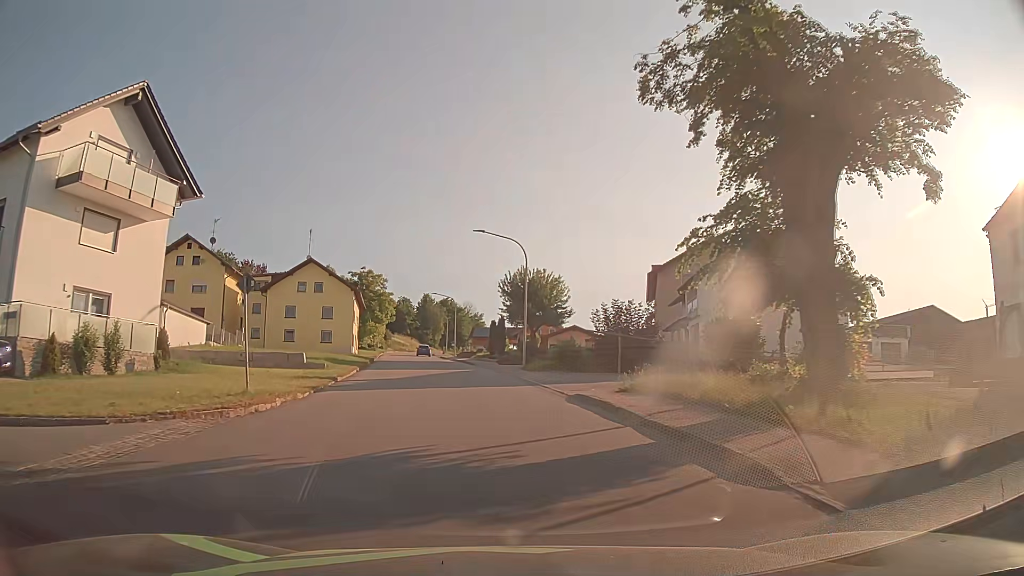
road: tertiary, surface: asphalt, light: Day
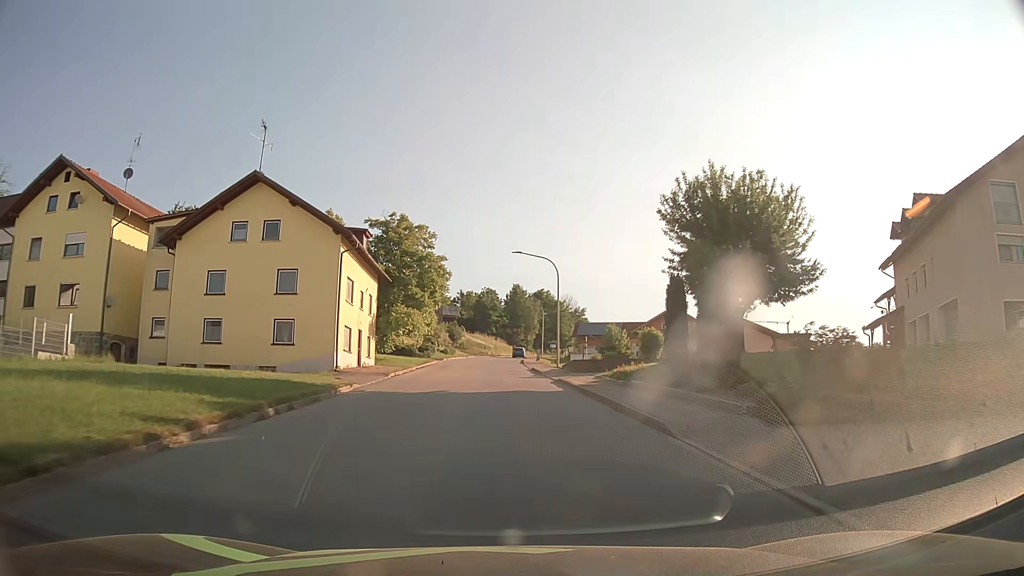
(-3.2, +35.7) m; -8°
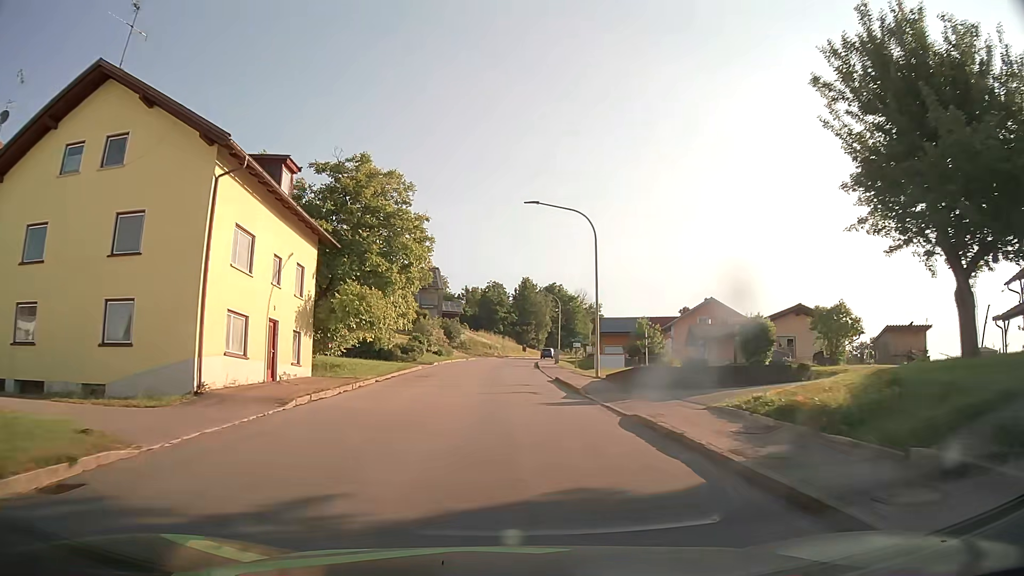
(-0.2, +14.9) m; -1°
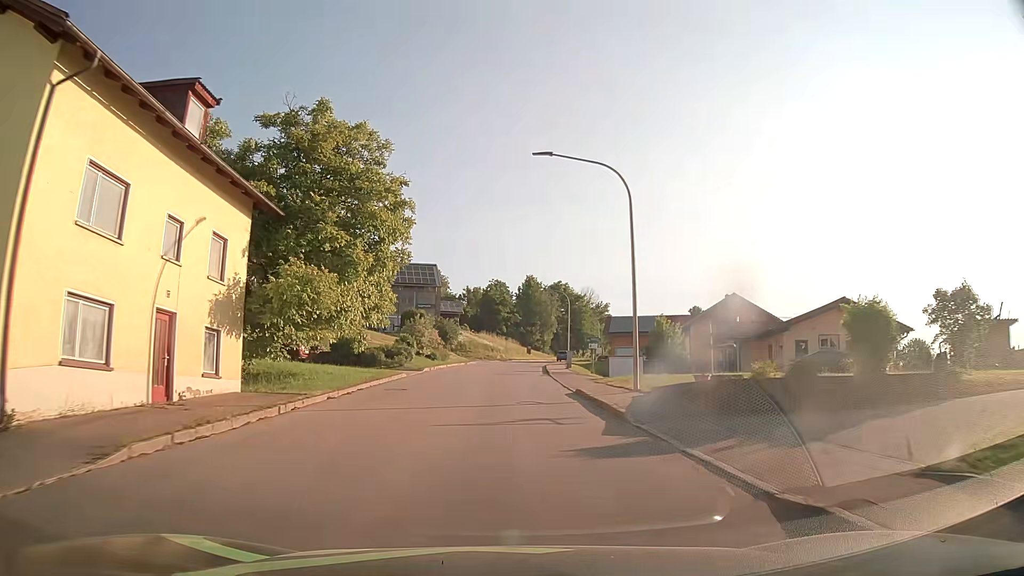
(0.0, +7.5) m; 0°
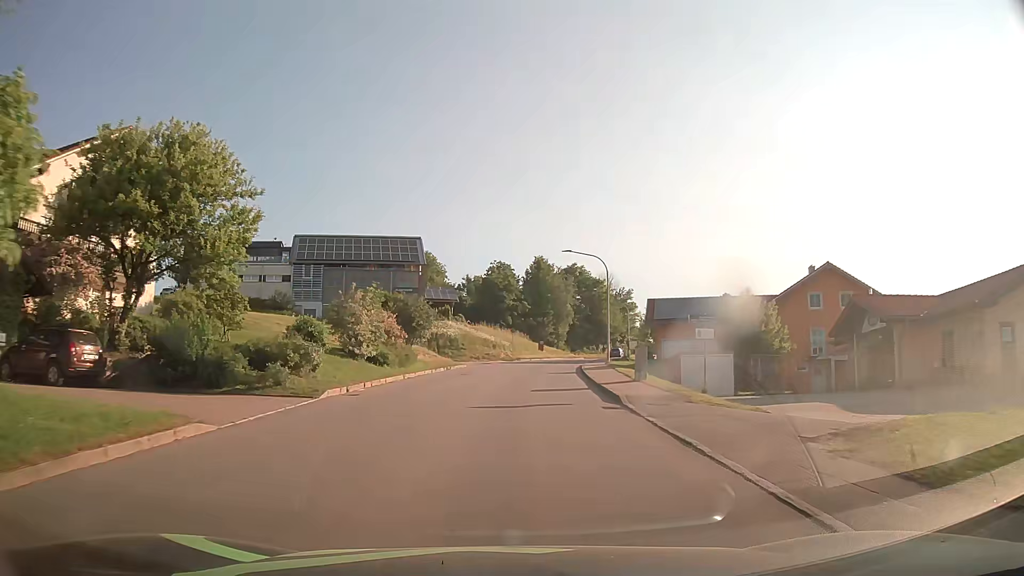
(-0.2, +22.7) m; -1°
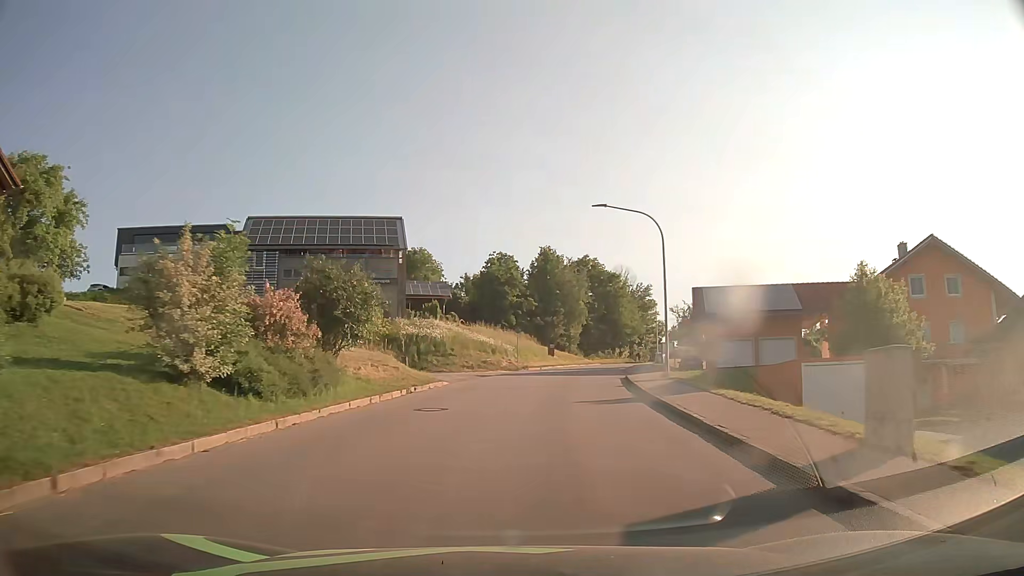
(0.0, +15.2) m; 0°
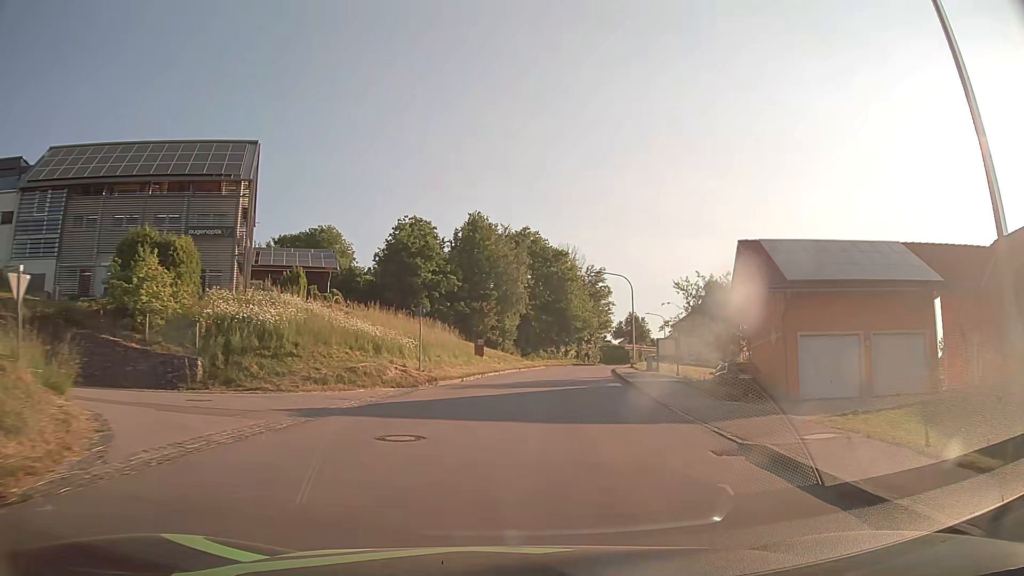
(+1.1, +22.7) m; +6°
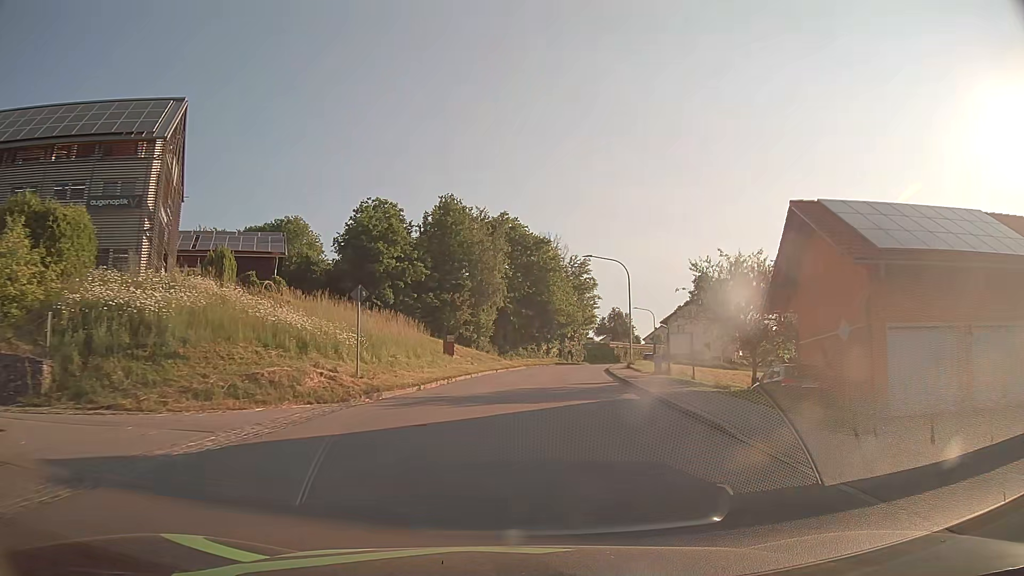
(+0.1, +7.6) m; +2°
(0, +10) (+1, +20) (+2, +30) (+3, +40) (+5, +50) (+6, +60) (+9, +69) (+11, +79) (+15, +88) (+18, +98) m
